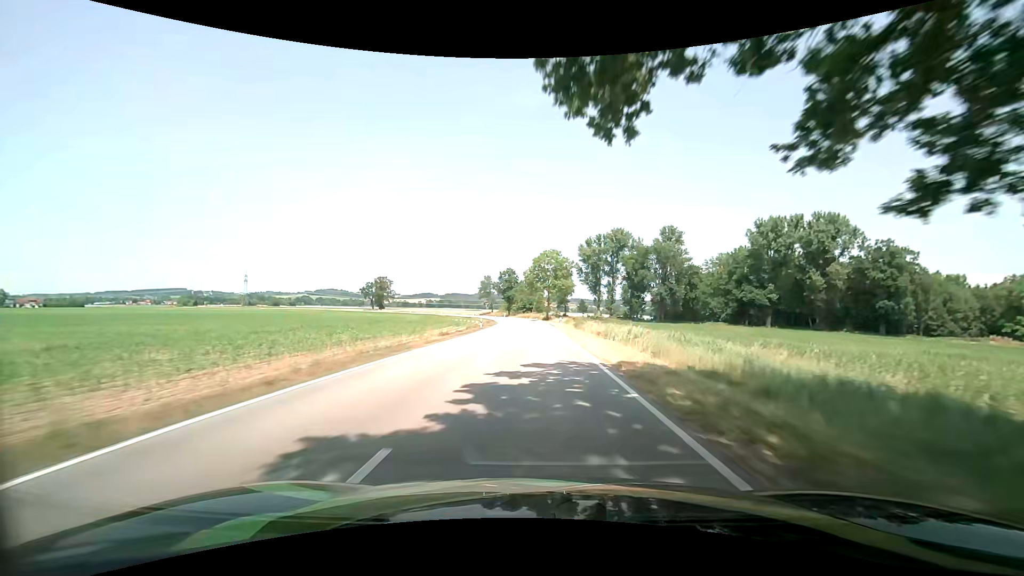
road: tertiary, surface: asphalt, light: Day
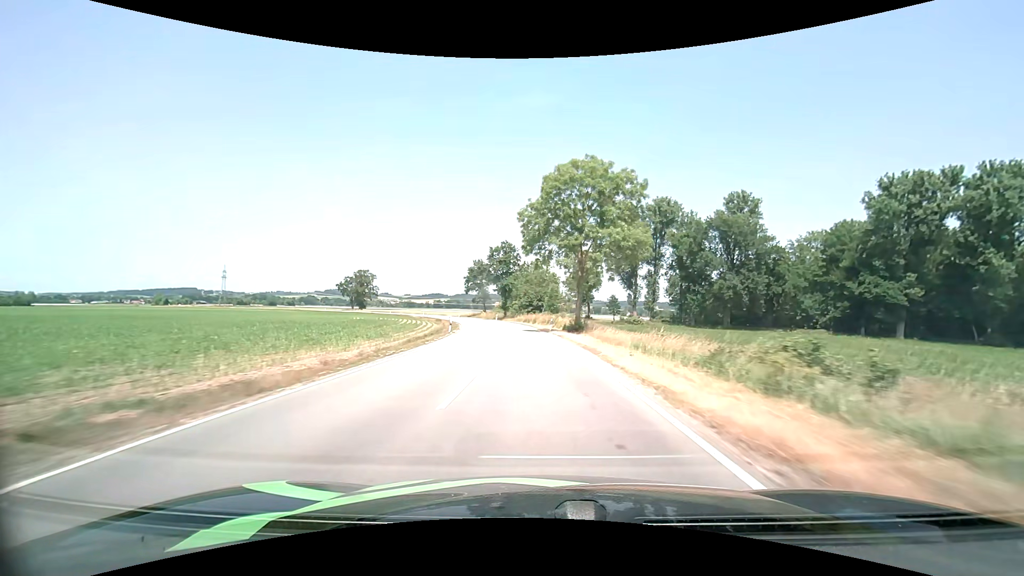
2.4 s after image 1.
(-0.1, +54.4) m; -1°
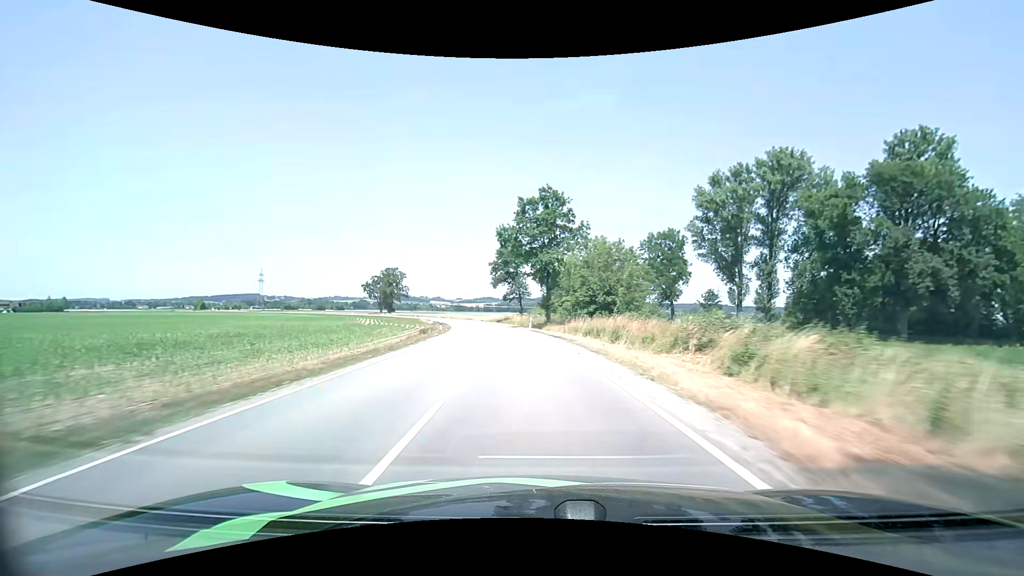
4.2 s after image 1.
(-1.5, +39.8) m; -6°
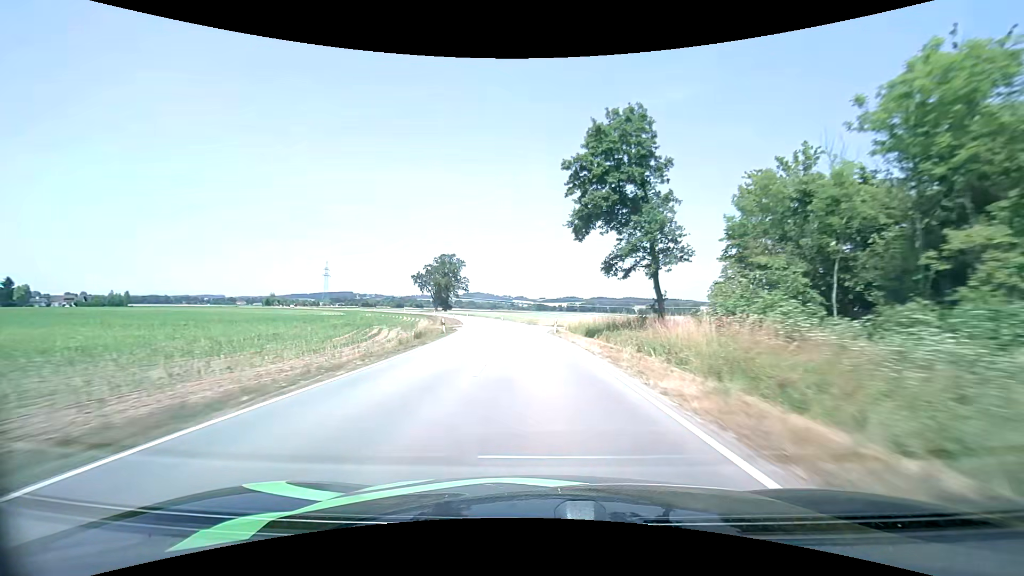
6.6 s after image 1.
(-4.9, +53.3) m; -10°
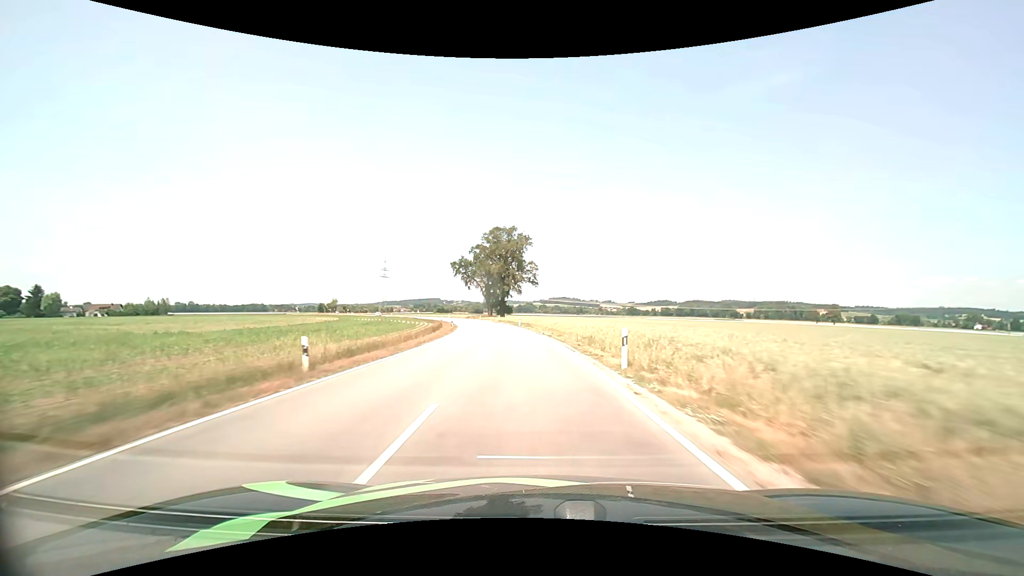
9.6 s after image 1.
(-5.6, +68.0) m; -10°
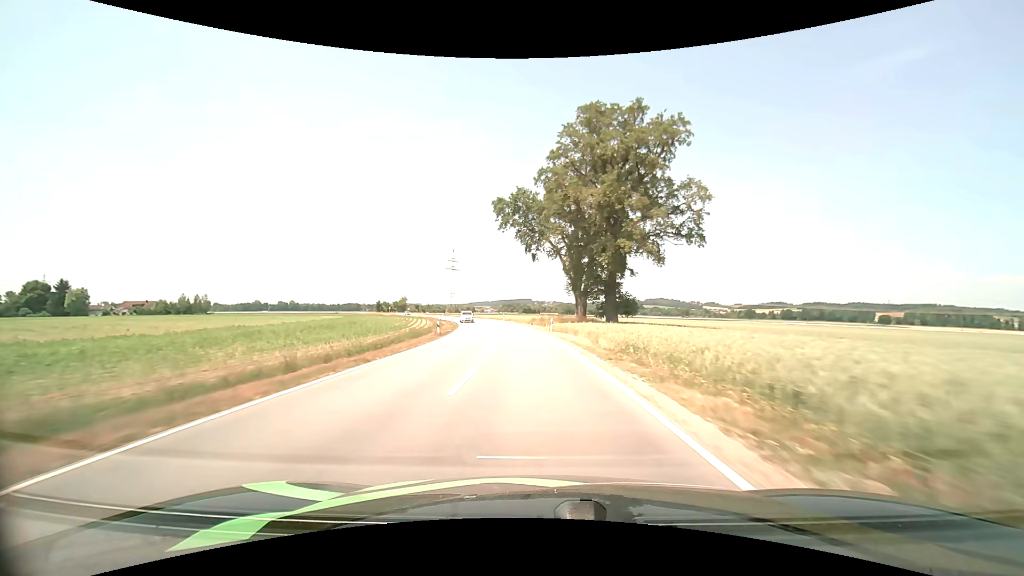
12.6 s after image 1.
(-6.5, +67.6) m; -11°
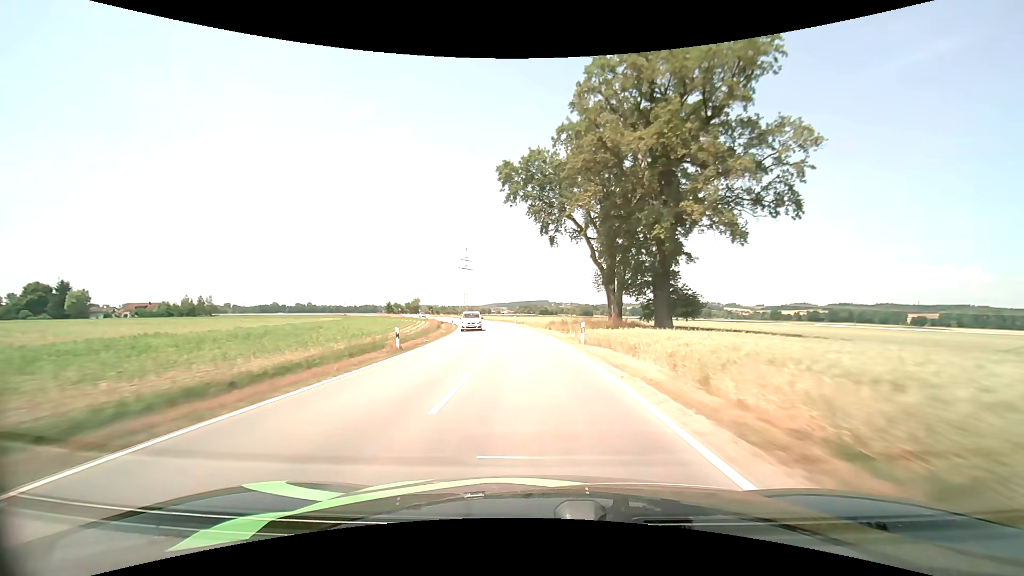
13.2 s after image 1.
(-0.2, +13.5) m; -2°
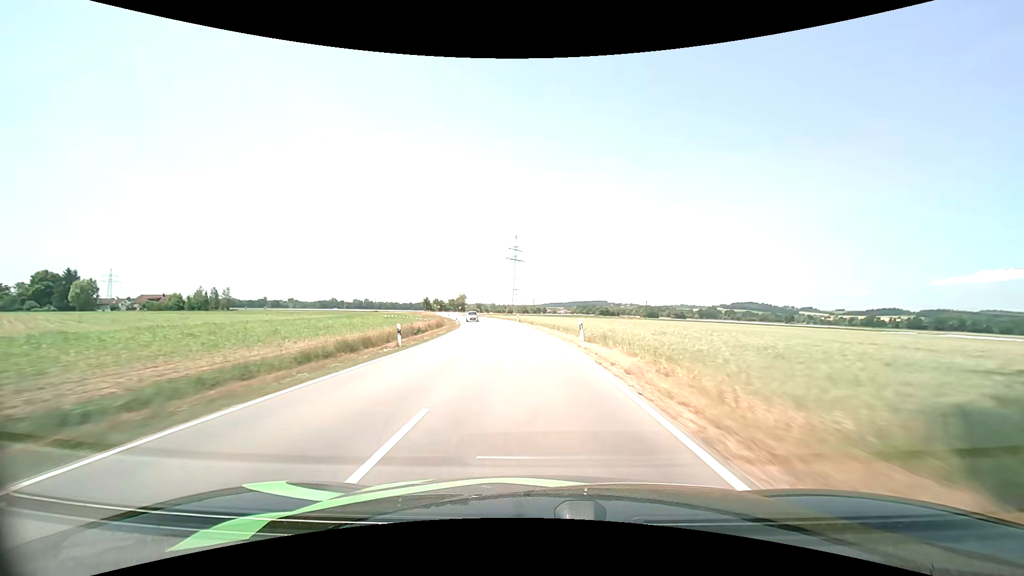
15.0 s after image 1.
(-2.3, +40.6) m; -6°
(0, +10) (-1, +20) (-1, +30) (-2, +40) (-3, +50) (-5, +60) (-6, +70) (-8, +79) (-10, +89) (-12, +99) m
